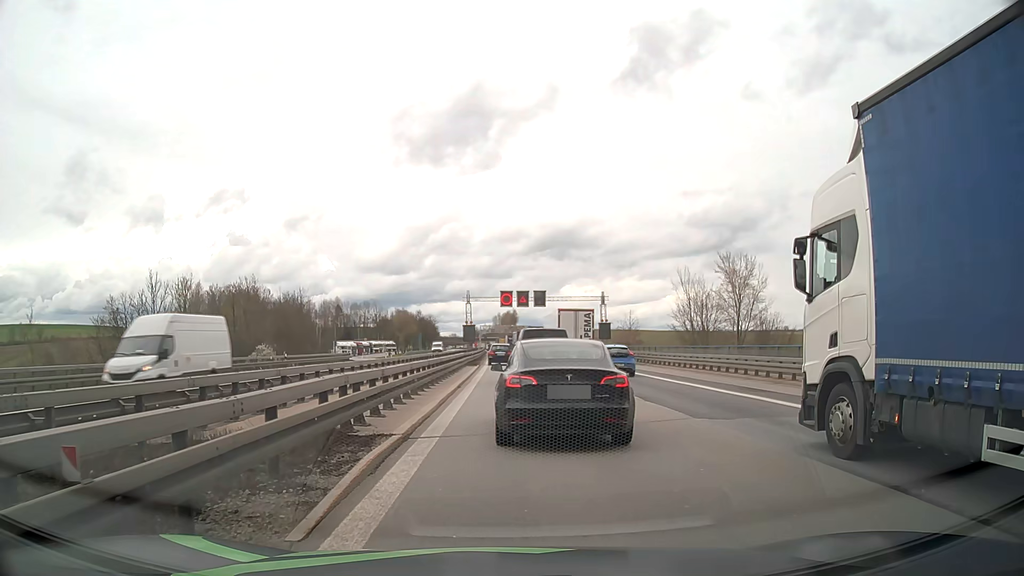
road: motorway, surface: asphalt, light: Day
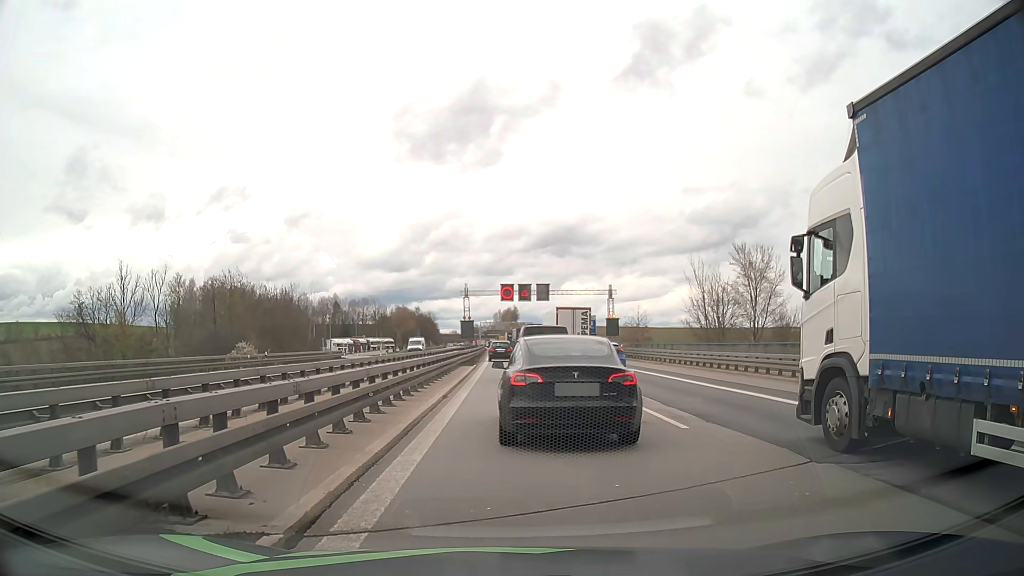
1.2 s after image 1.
(0.0, +5.2) m; 0°
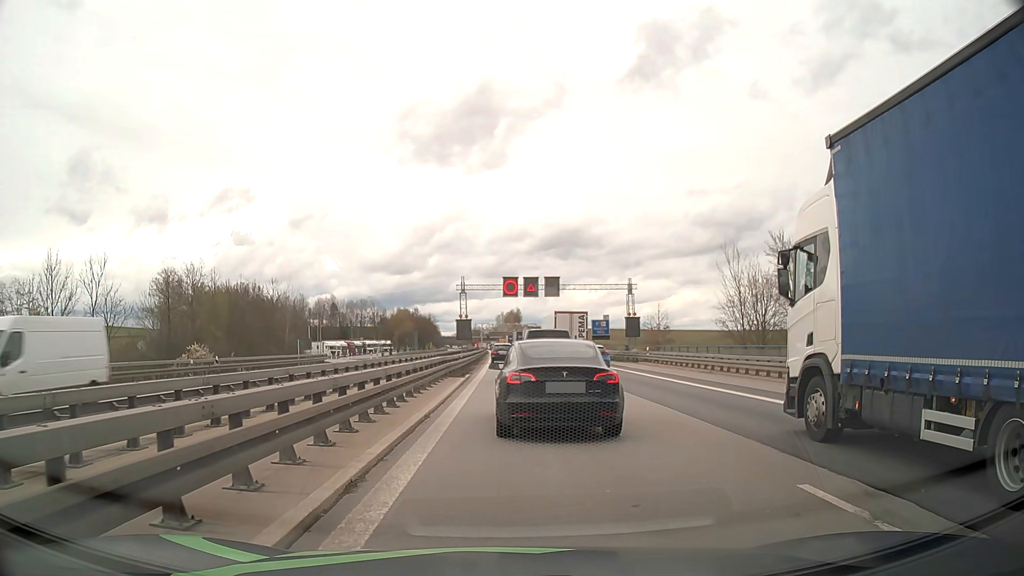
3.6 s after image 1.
(+0.1, +10.4) m; 0°
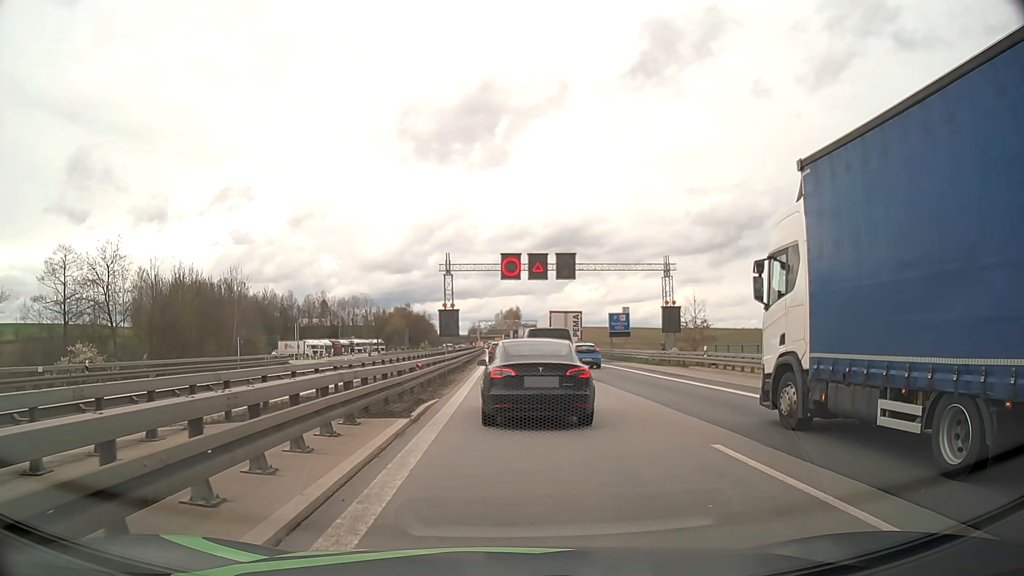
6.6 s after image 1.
(0.0, +15.5) m; 0°
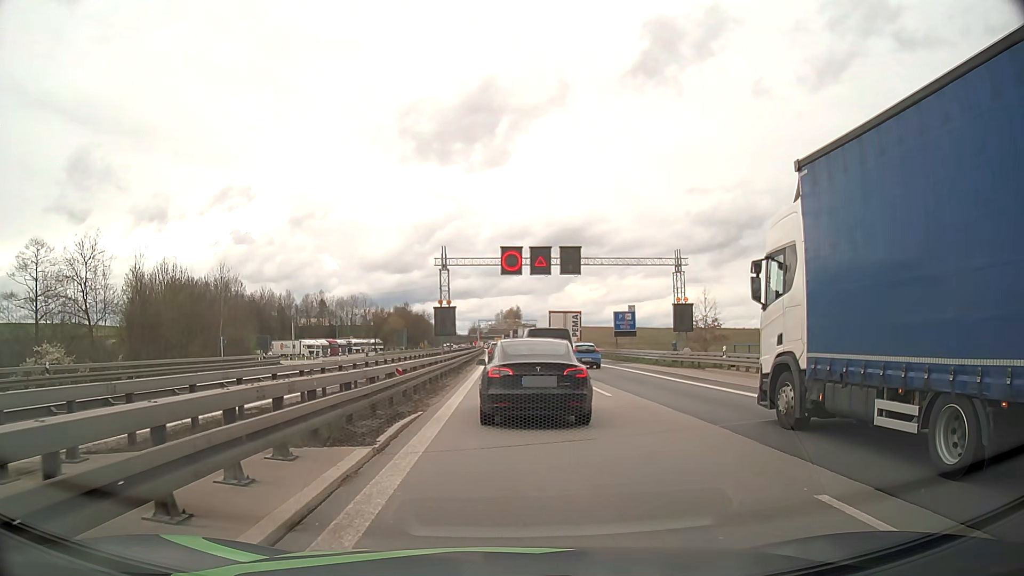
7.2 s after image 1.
(0.0, +3.3) m; 0°
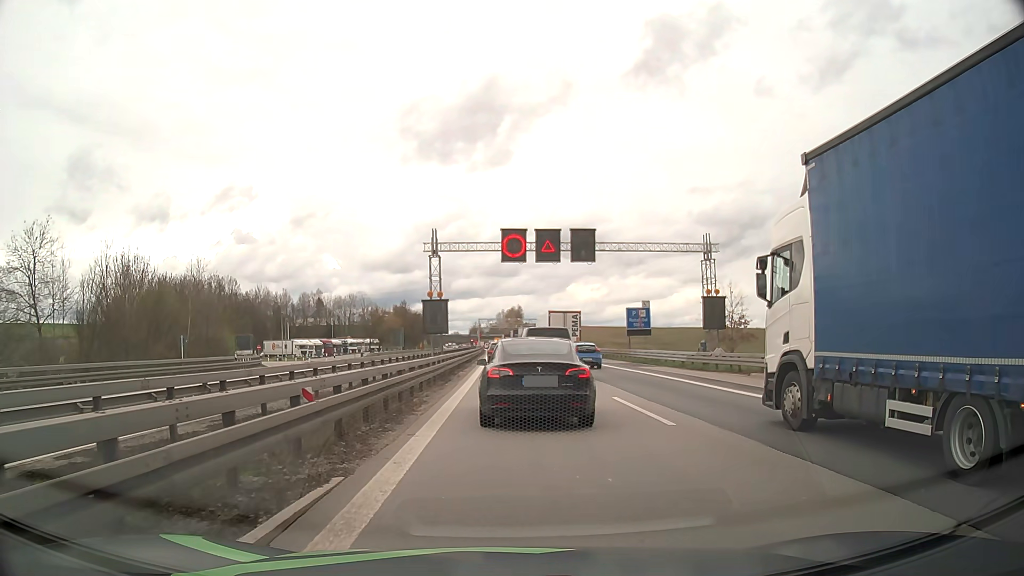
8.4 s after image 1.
(0.0, +6.7) m; 0°
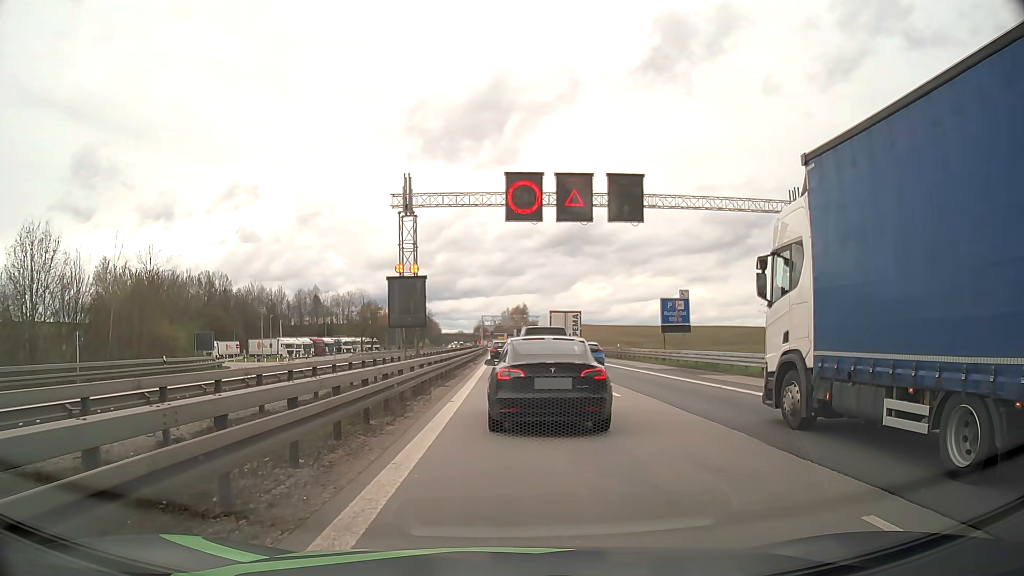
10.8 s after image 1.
(-0.1, +12.3) m; 0°
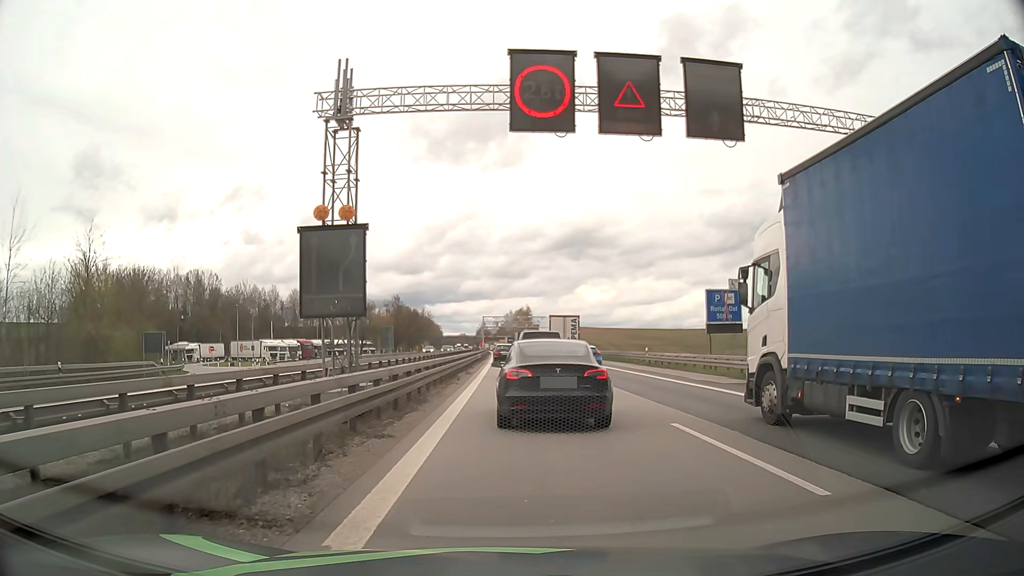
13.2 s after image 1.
(-0.1, +11.2) m; 0°
(0, +10) (0, +20) (0, +30) (0, +40) (0, +50) (0, +60) (-1, +70) (-1, +80) (-1, +90) (-1, +100) m
